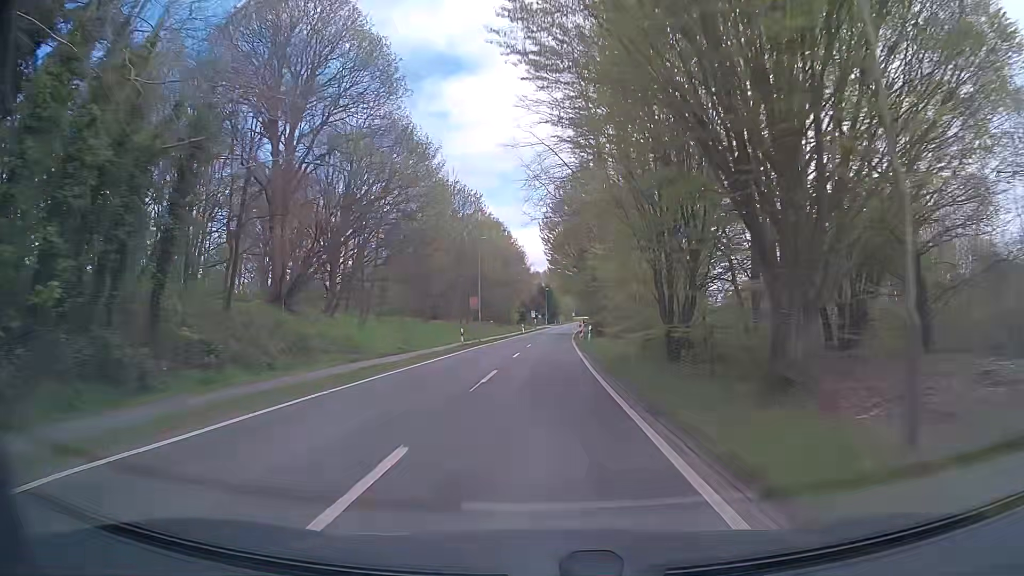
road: tertiary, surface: asphalt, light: Day
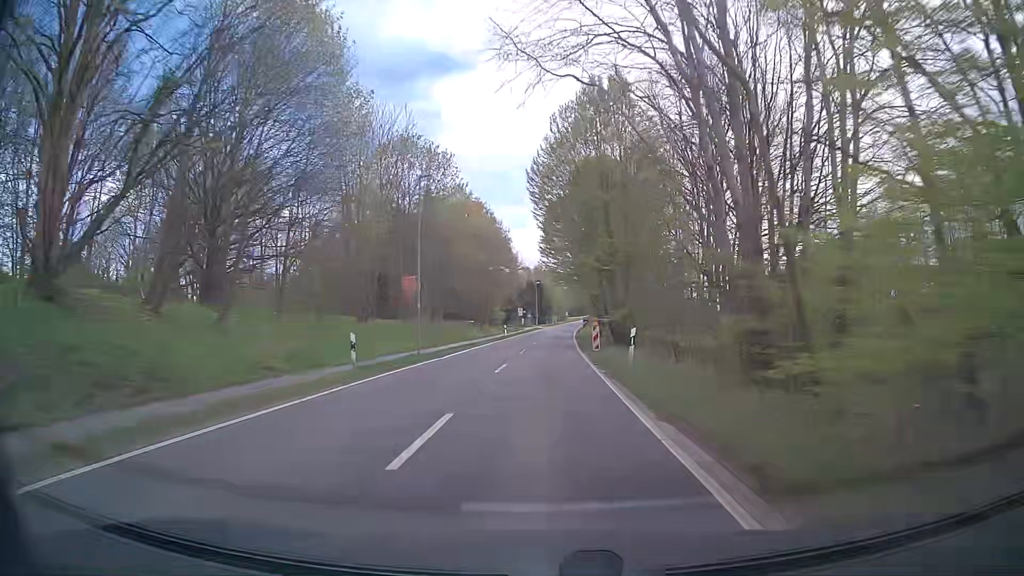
(+0.1, +21.5) m; 0°
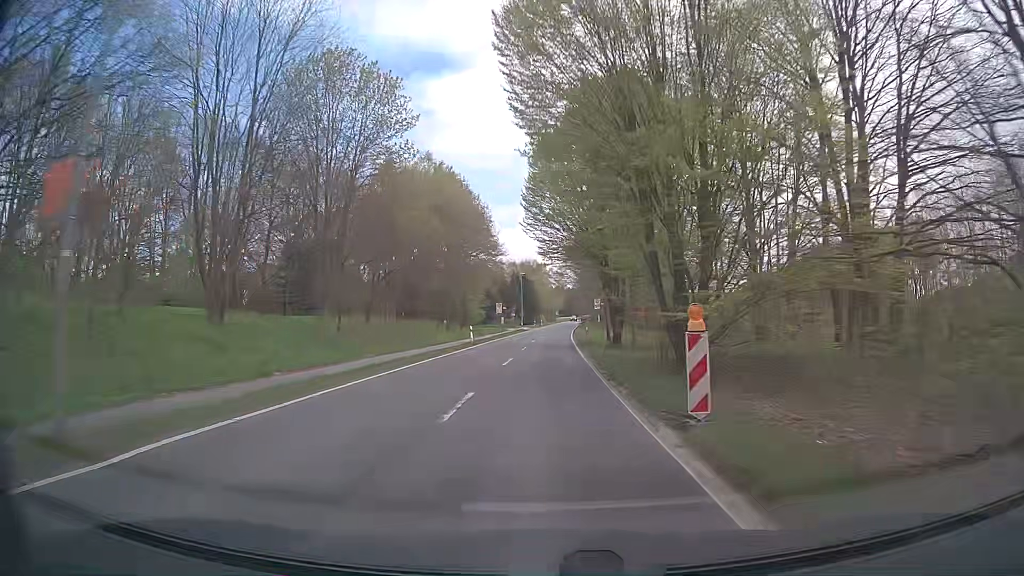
(+0.5, +21.5) m; +2°
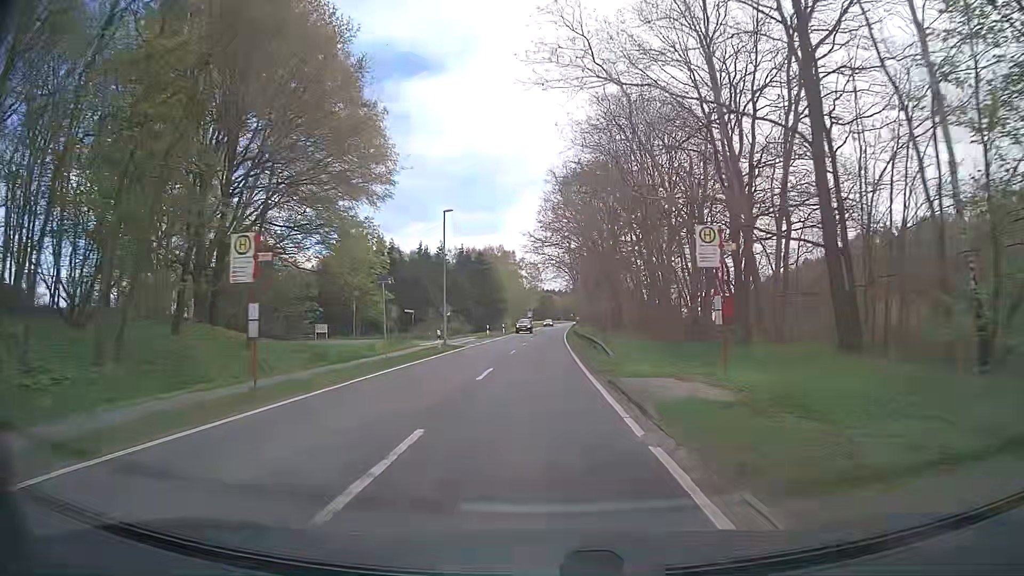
(+0.4, +53.7) m; +1°
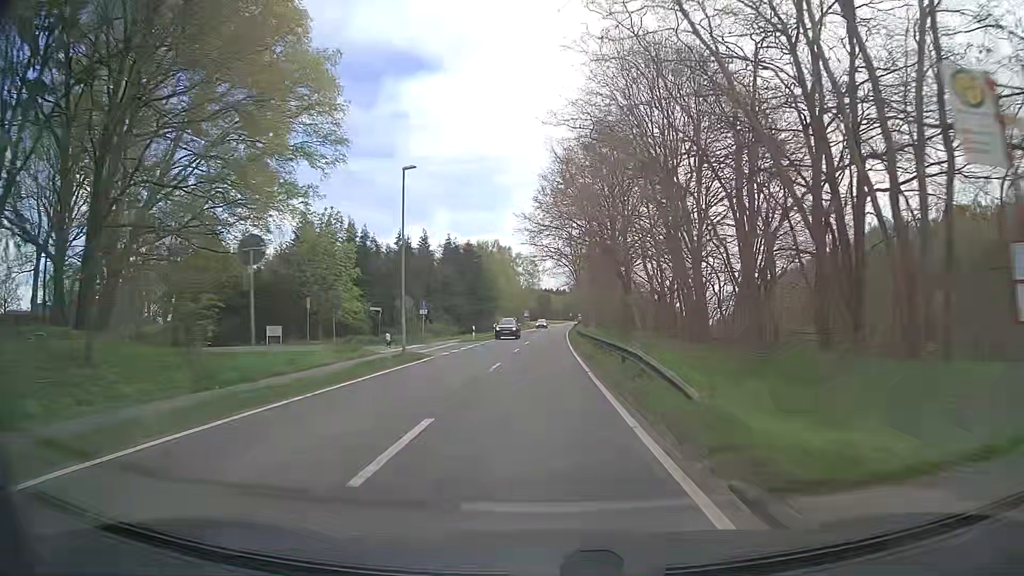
(+0.1, +10.7) m; 0°
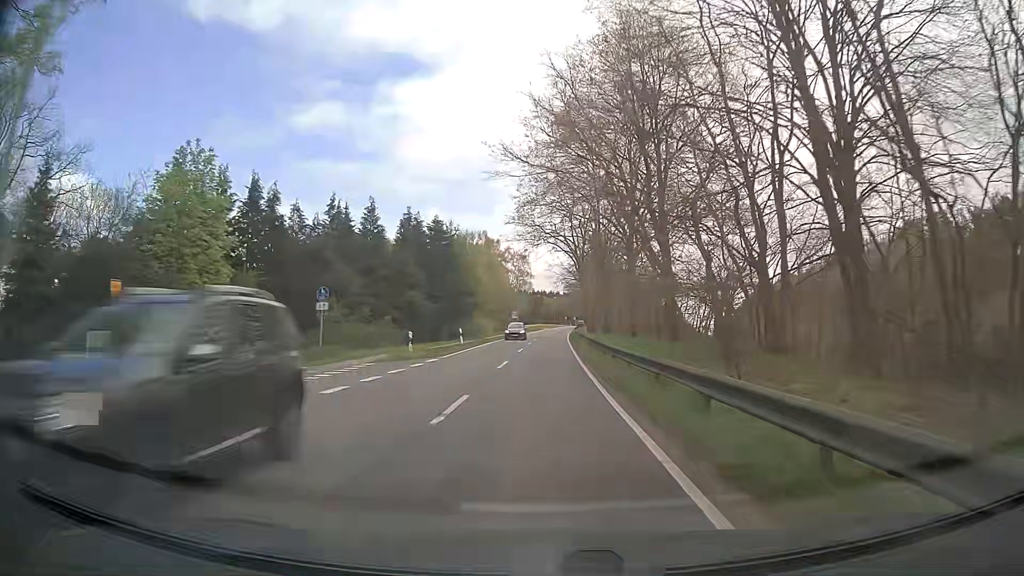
(+0.2, +21.5) m; +1°
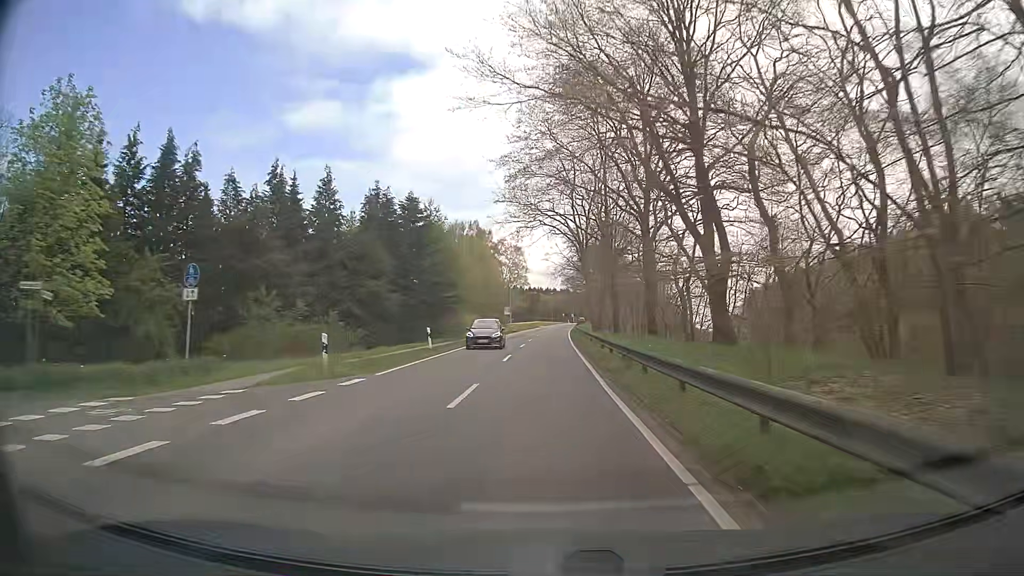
(+0.1, +10.7) m; +1°
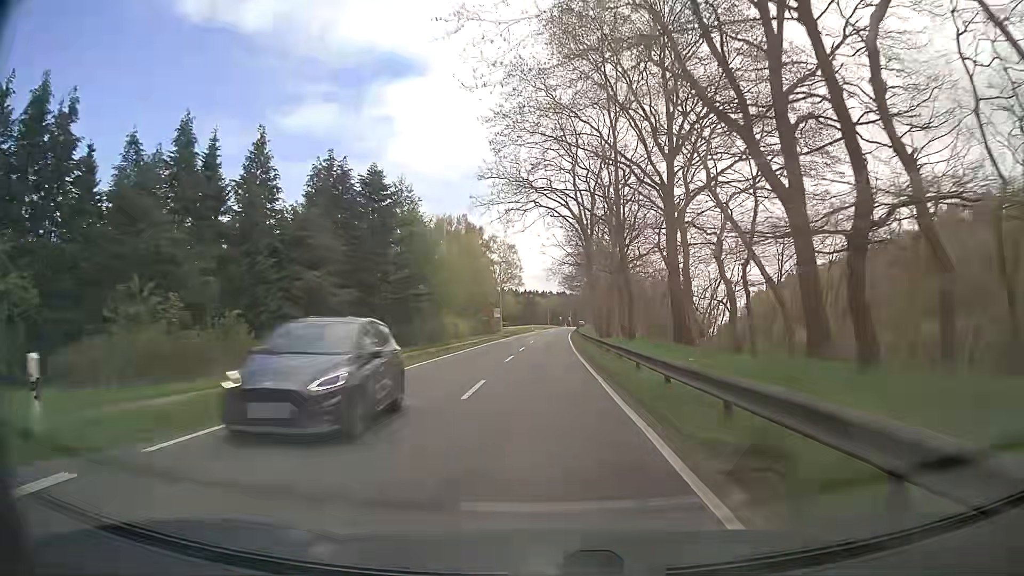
(-0.1, +10.7) m; 0°
